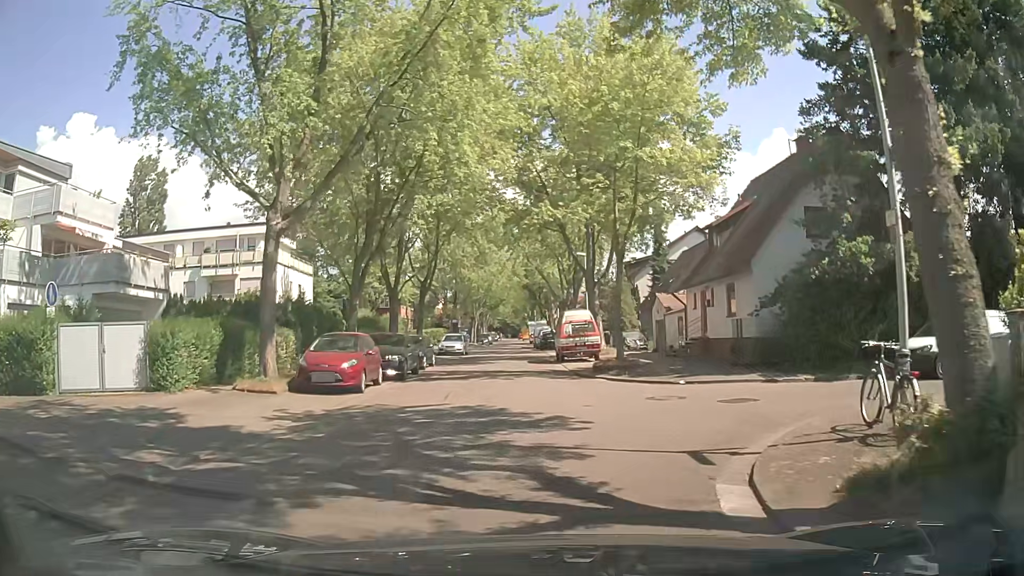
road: residential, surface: asphalt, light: Day
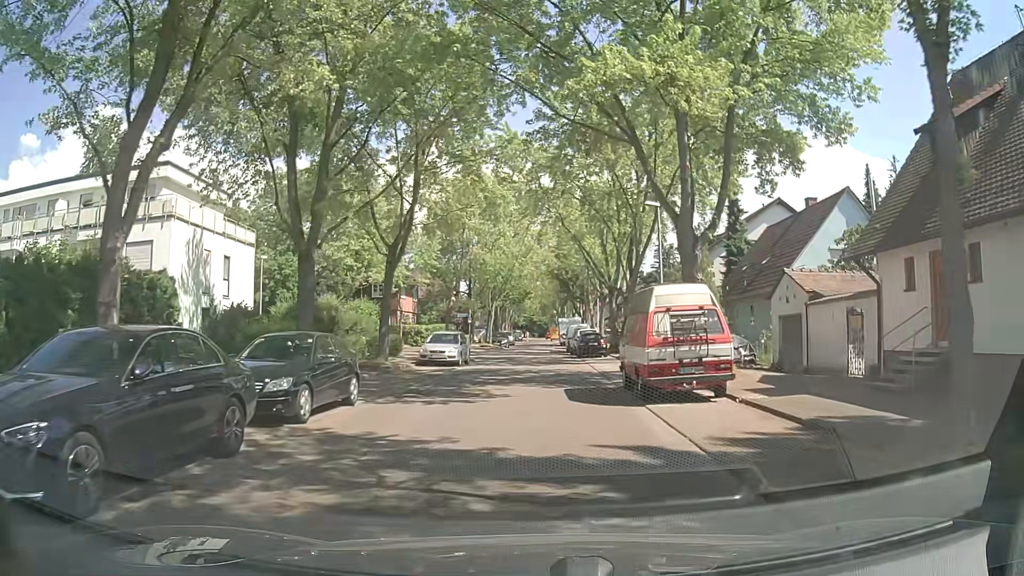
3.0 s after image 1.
(-0.3, +17.0) m; -2°
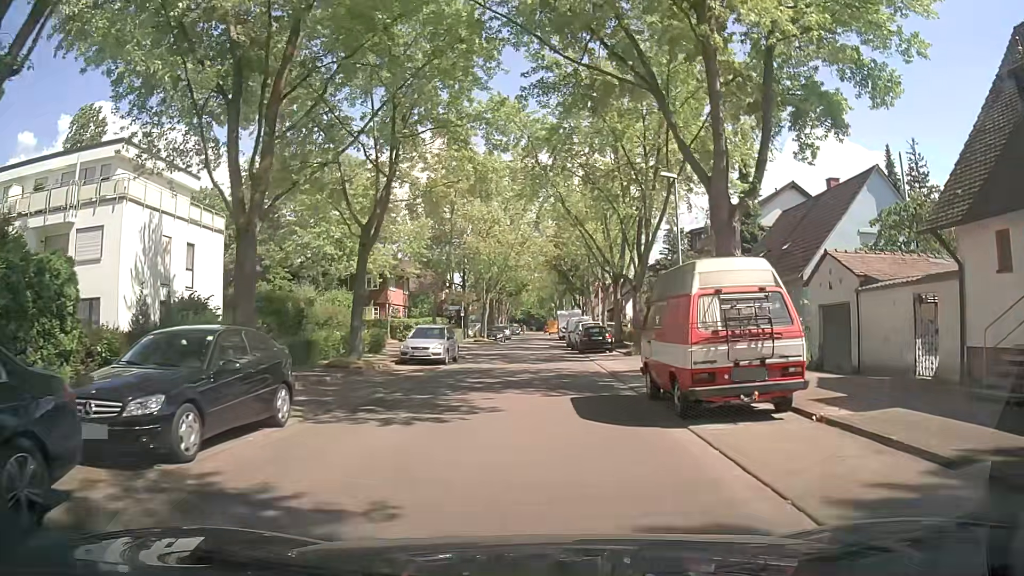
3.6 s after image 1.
(0.0, +3.8) m; -1°
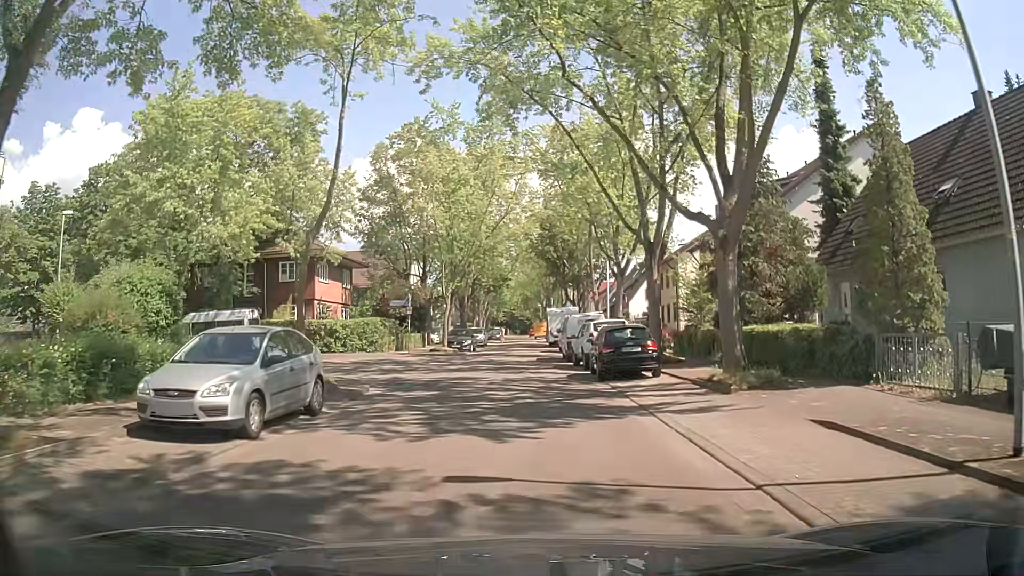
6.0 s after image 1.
(+0.3, +16.7) m; 0°
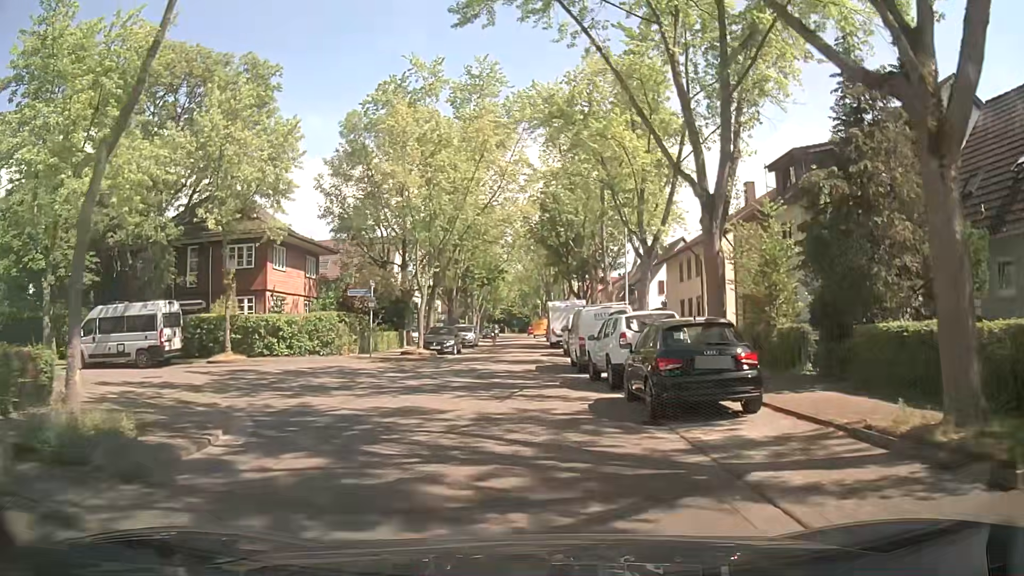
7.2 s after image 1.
(+0.3, +8.1) m; +2°
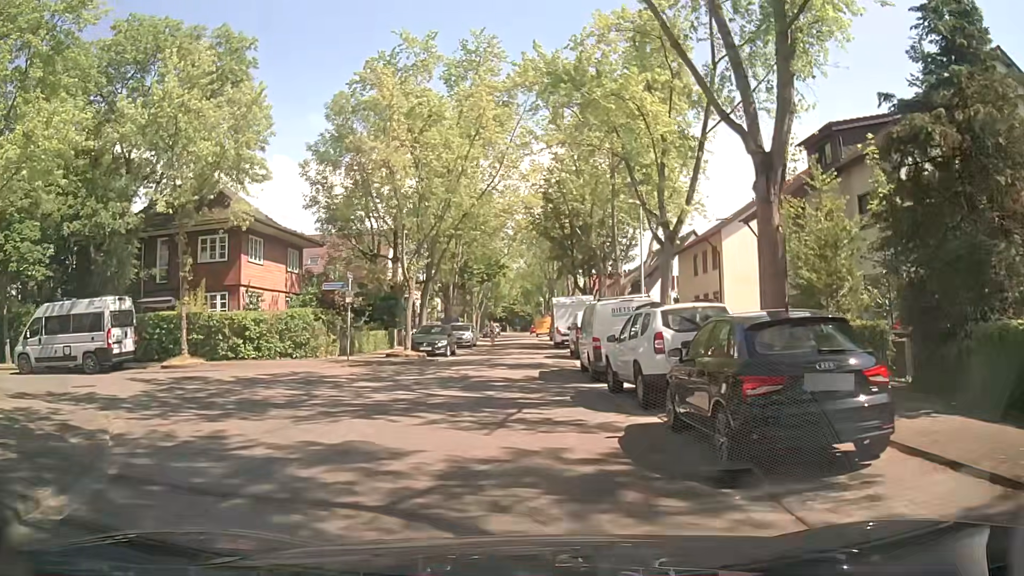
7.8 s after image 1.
(0.0, +3.7) m; +1°
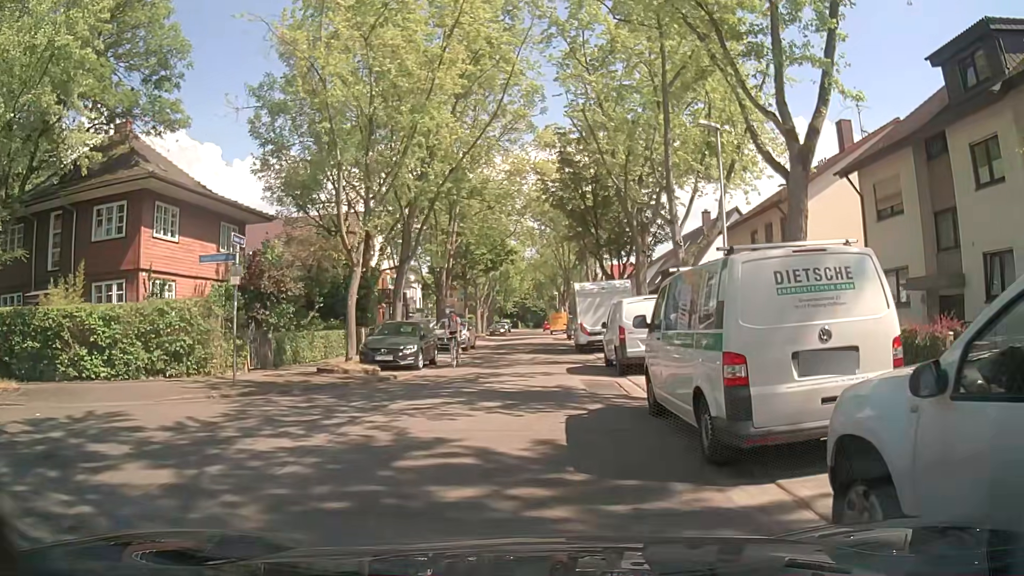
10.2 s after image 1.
(-0.2, +9.8) m; -4°
